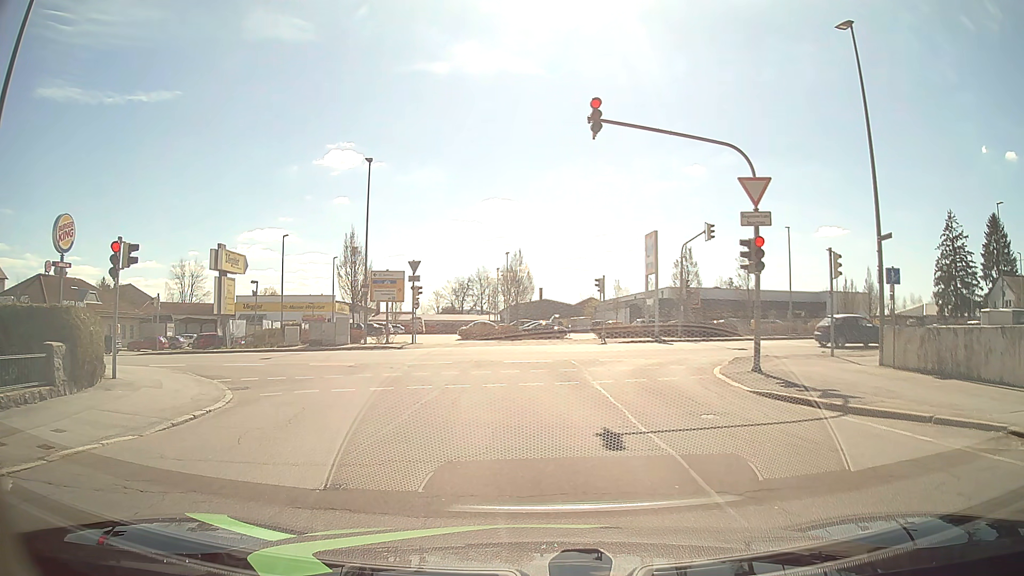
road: residential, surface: asphalt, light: Day
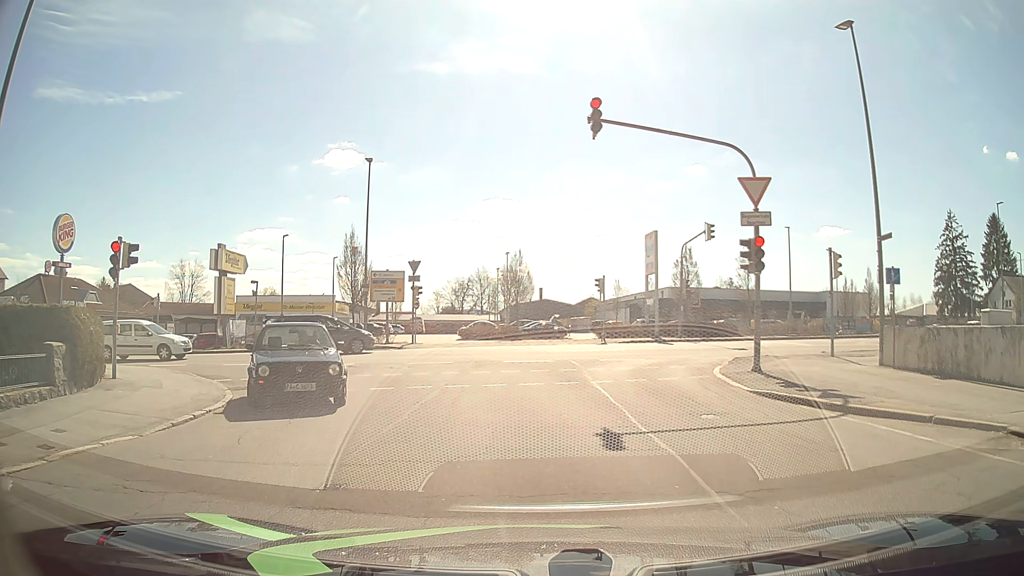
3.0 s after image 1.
(0.0, 0.0) m; 0°
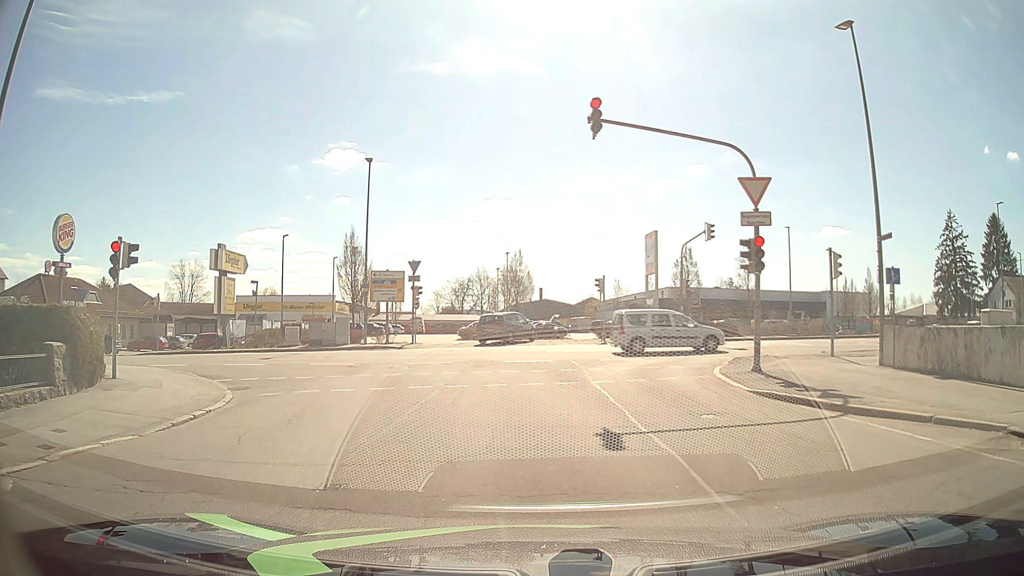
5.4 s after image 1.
(0.0, 0.0) m; 0°
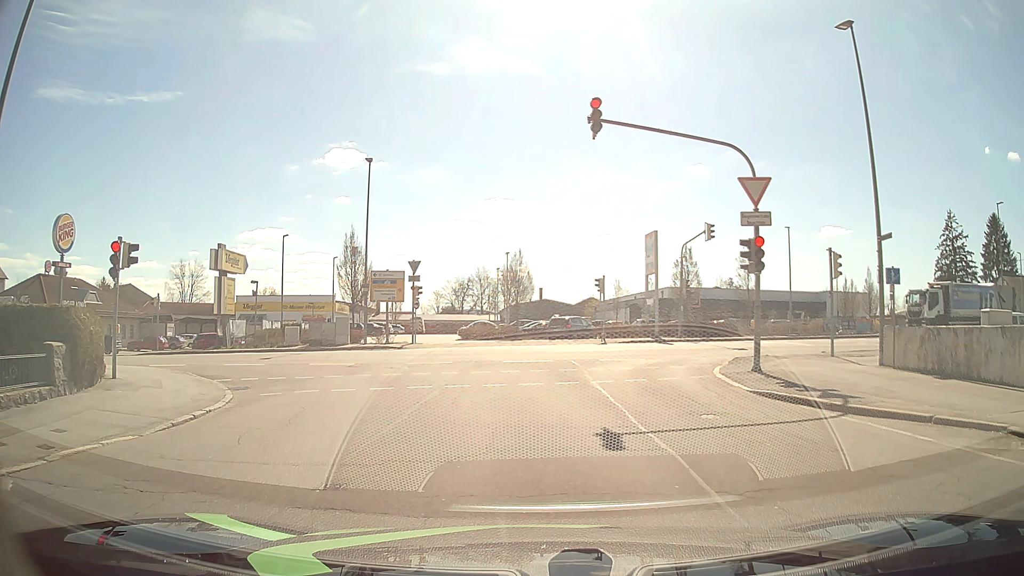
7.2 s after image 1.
(0.0, 0.0) m; 0°
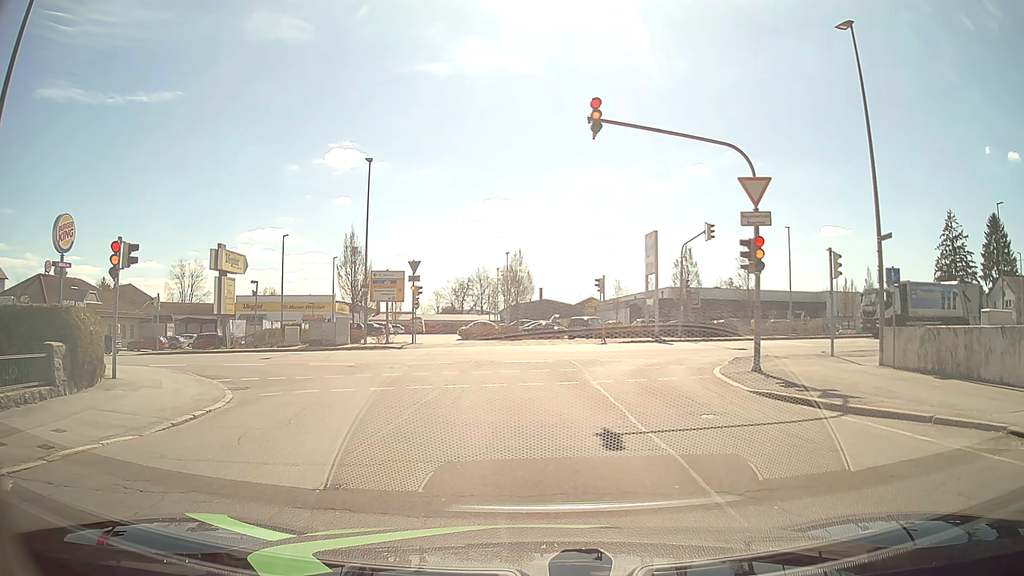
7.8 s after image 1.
(0.0, 0.0) m; 0°
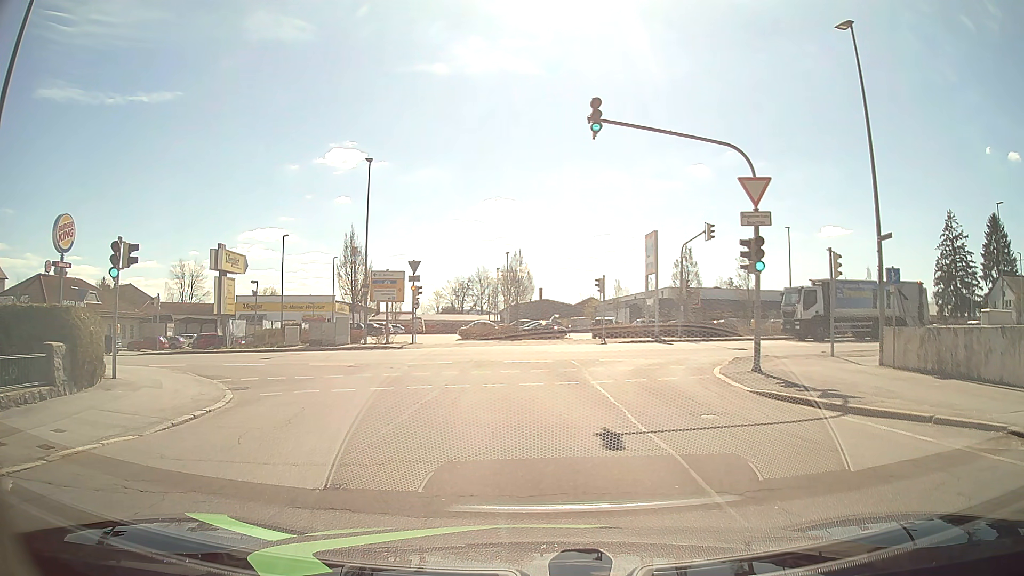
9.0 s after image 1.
(0.0, 0.0) m; 0°
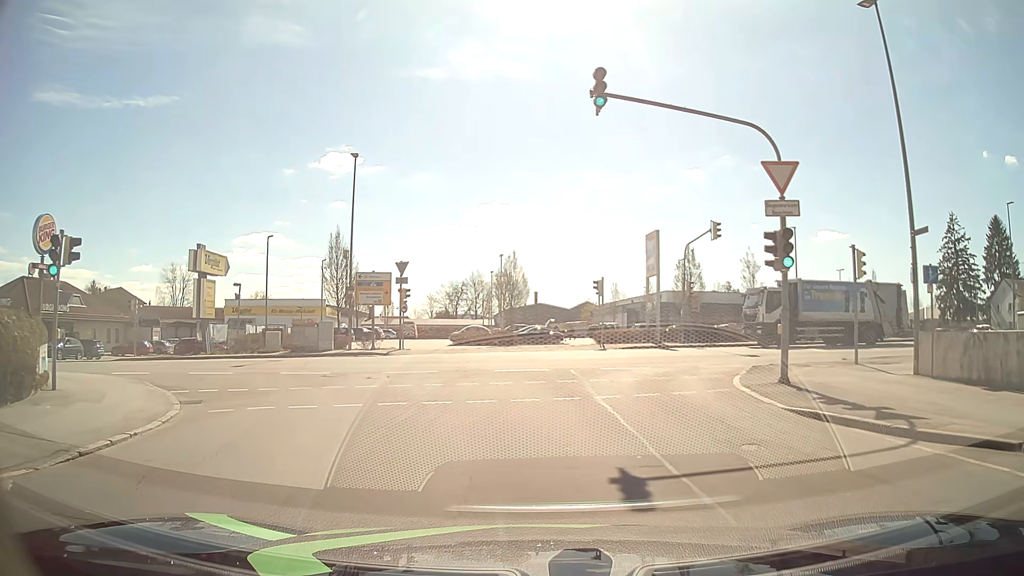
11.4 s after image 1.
(0.0, +2.5) m; -1°
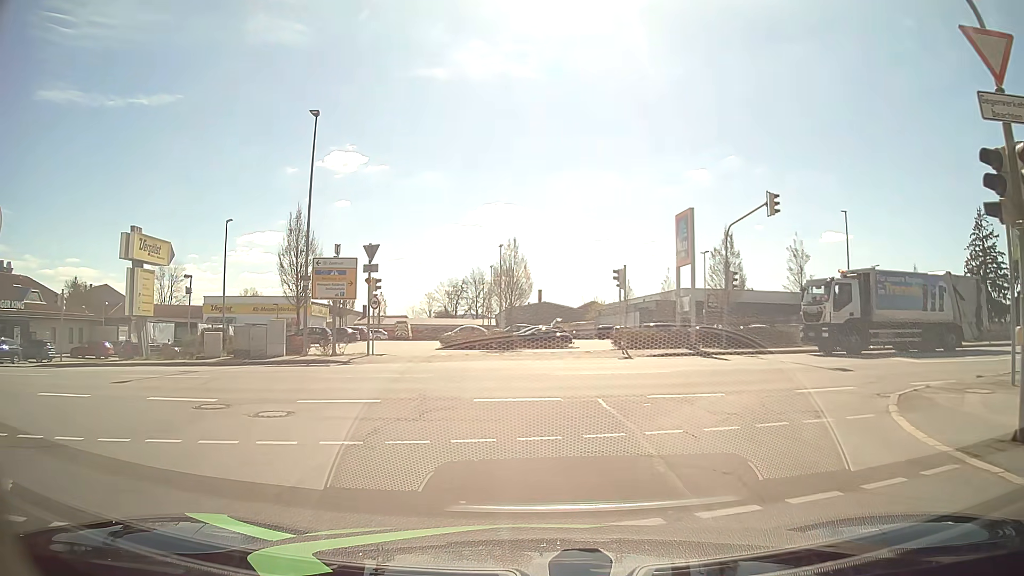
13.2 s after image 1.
(+0.1, +7.8) m; +1°
(-1, +10) (-7, +18) (-16, +22) (-26, +23) (-36, +22) (-46, +21) (-56, +19) (-66, +18) (-76, +17) (-86, +16) m
